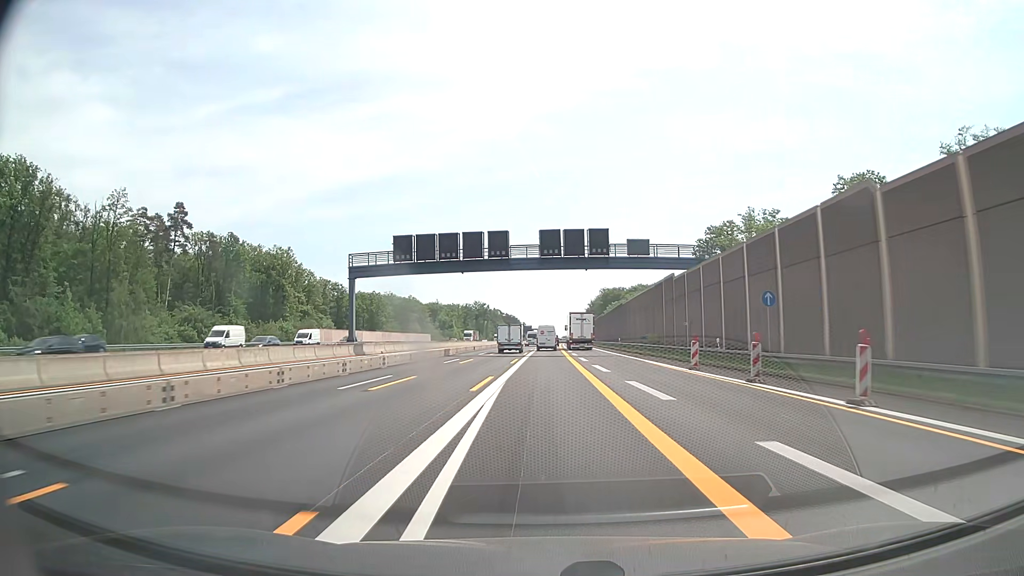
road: motorway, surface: asphalt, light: Day
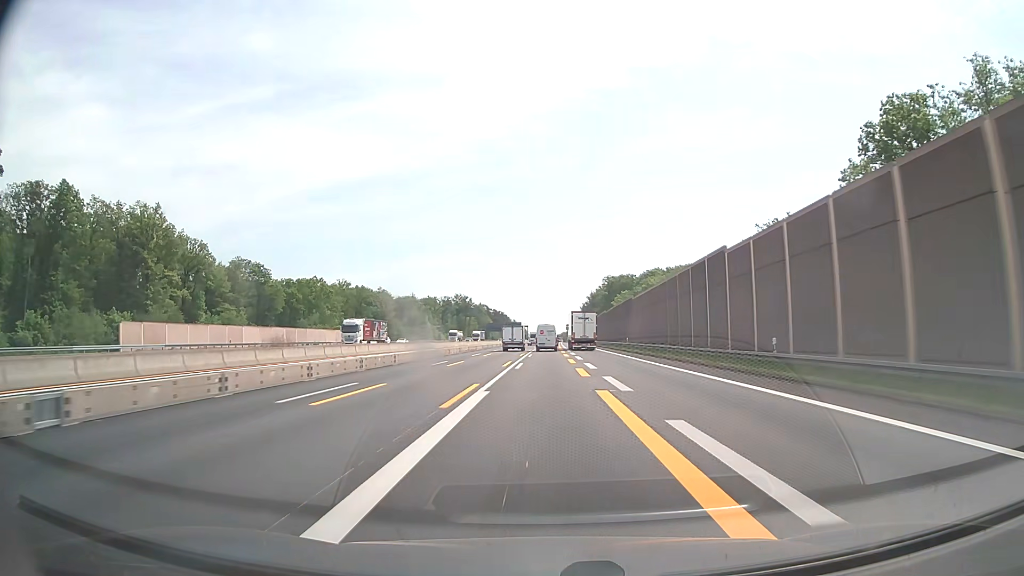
(+0.4, +57.6) m; 0°
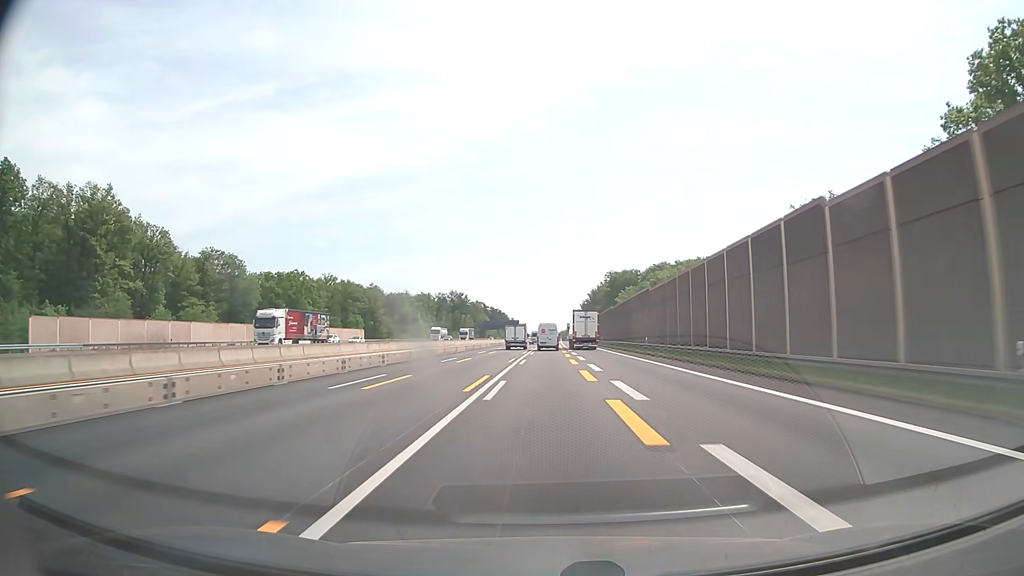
(+0.1, +14.4) m; 0°
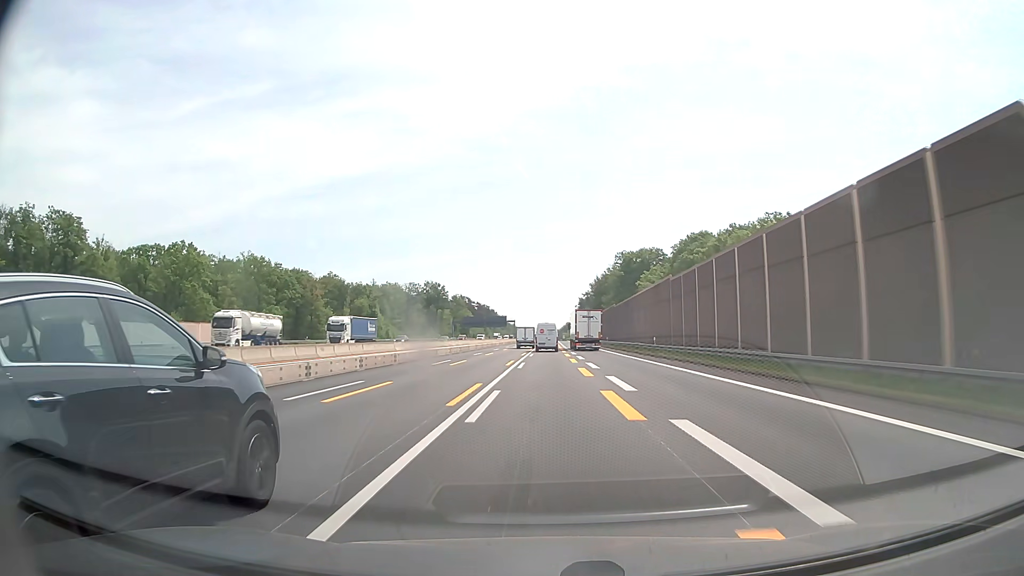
(+0.3, +57.5) m; 0°
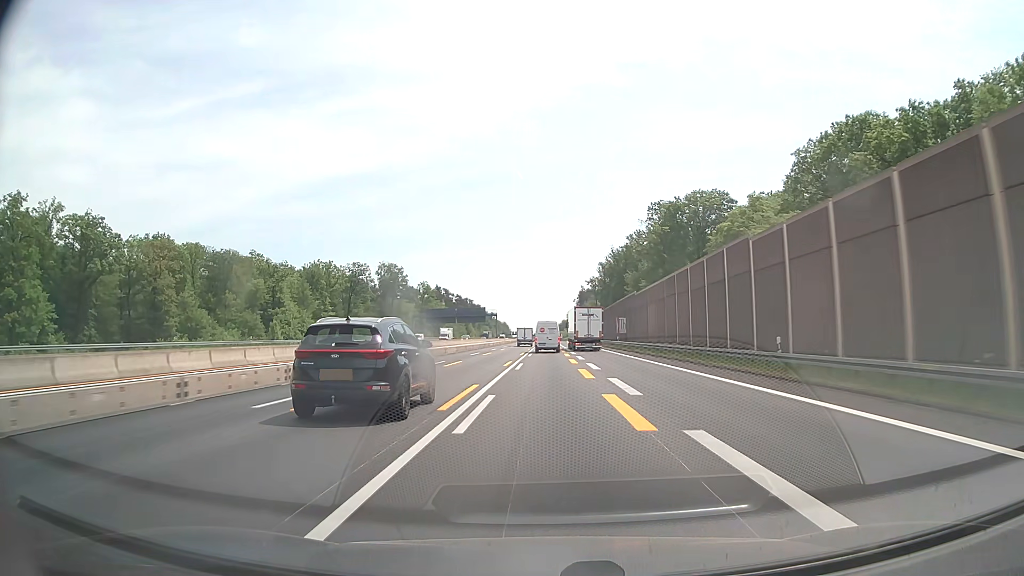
(+0.6, +73.3) m; +1°
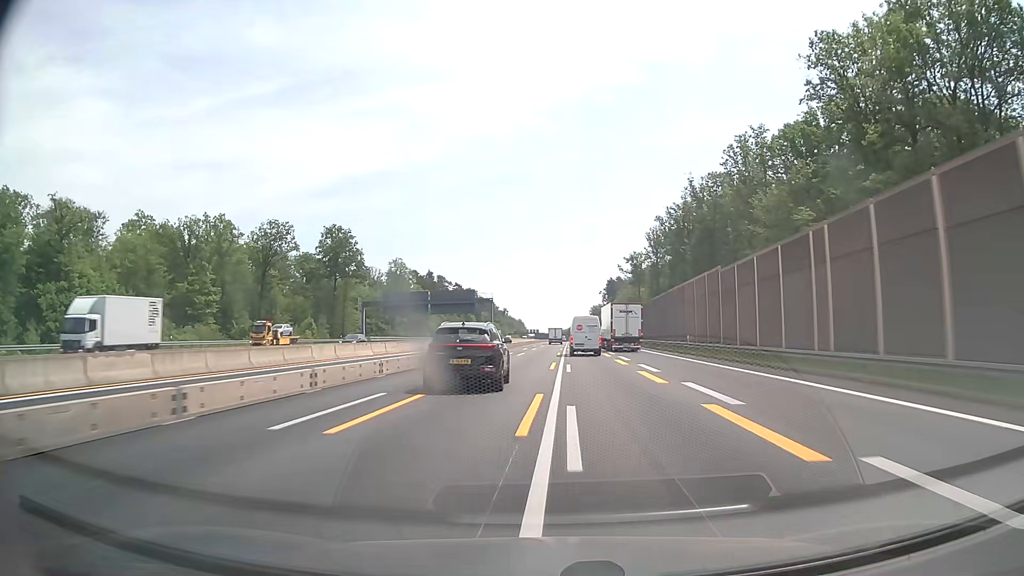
(-0.9, +74.5) m; -2°
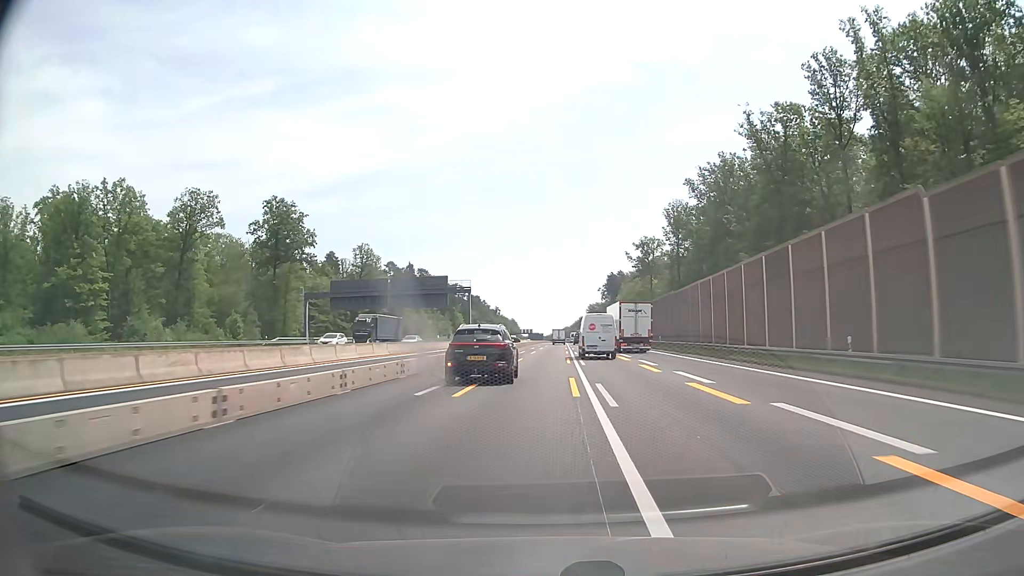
(+0.2, +29.9) m; +1°
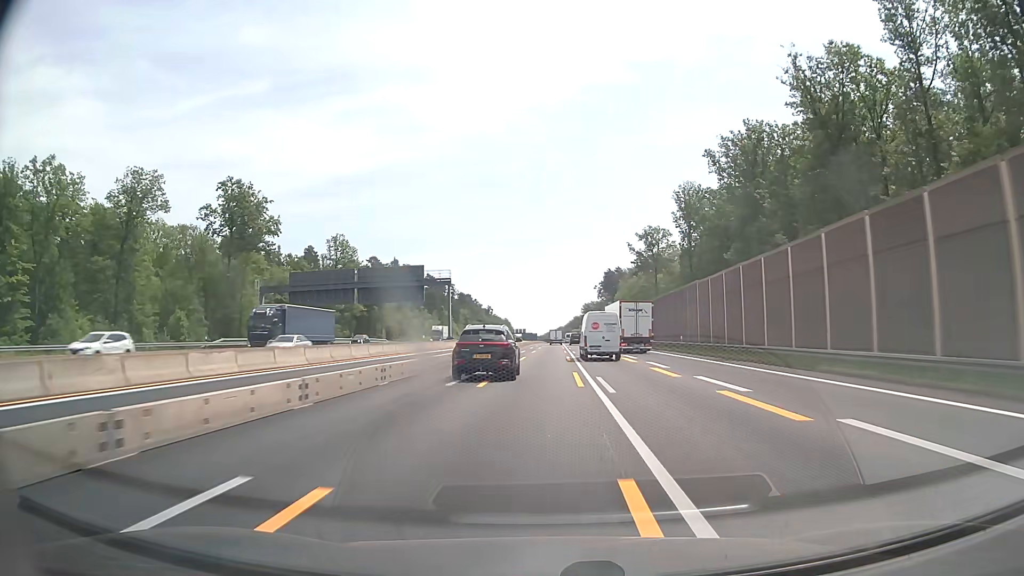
(+0.1, +15.0) m; +1°
(0, +10) (0, +20) (0, +30) (0, +40) (+1, +50) (+1, +60) (+1, +70) (+1, +80) (+2, +90) (+2, +100) m
